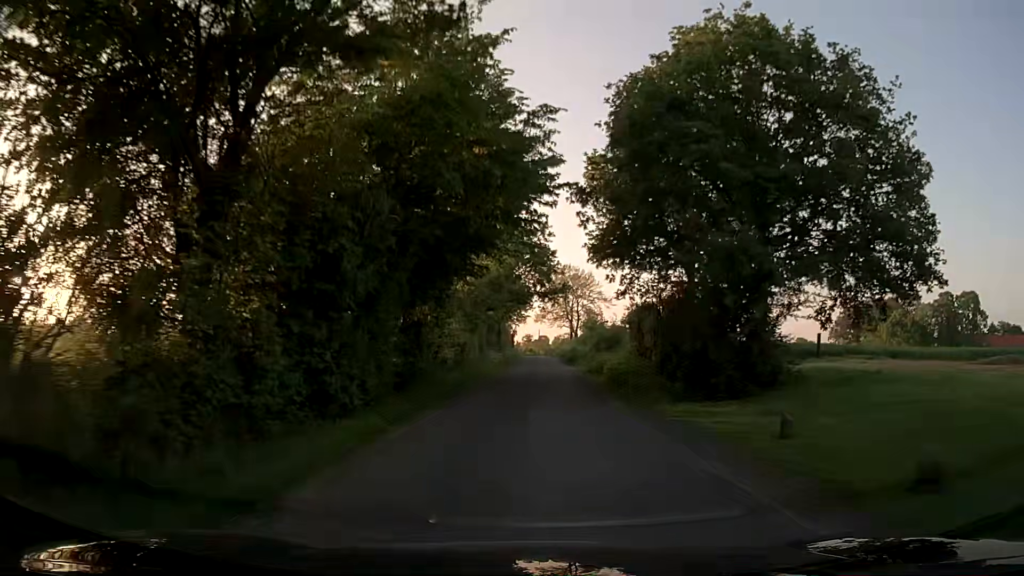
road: unclassified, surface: asphalt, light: Day
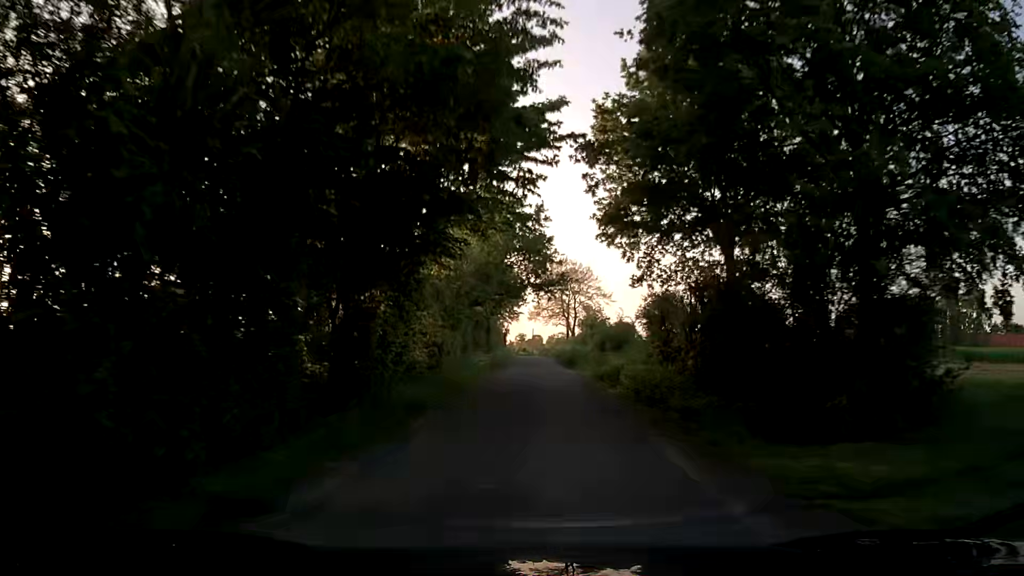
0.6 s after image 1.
(0.0, +7.0) m; +1°
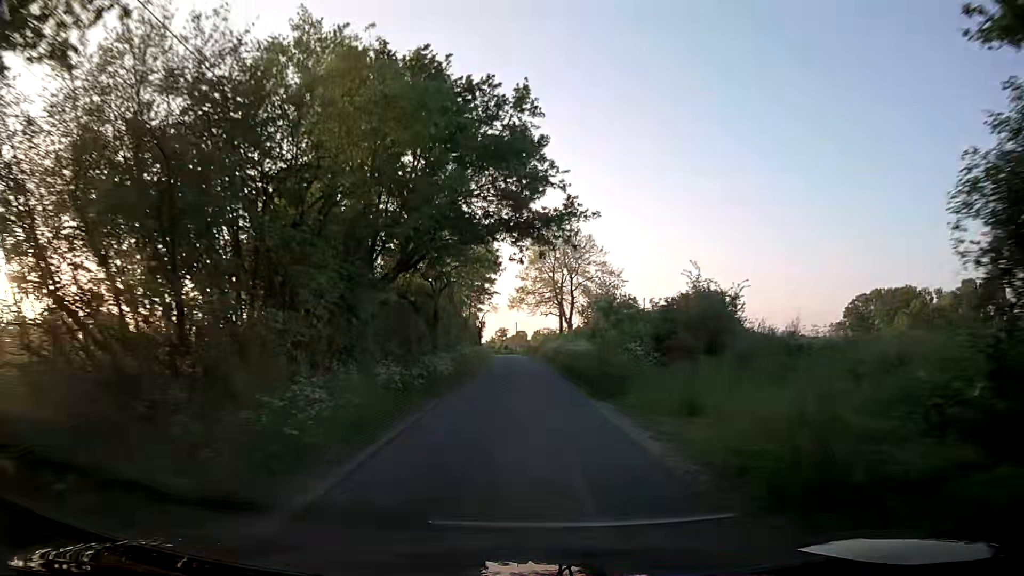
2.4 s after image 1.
(0.0, +23.3) m; 0°
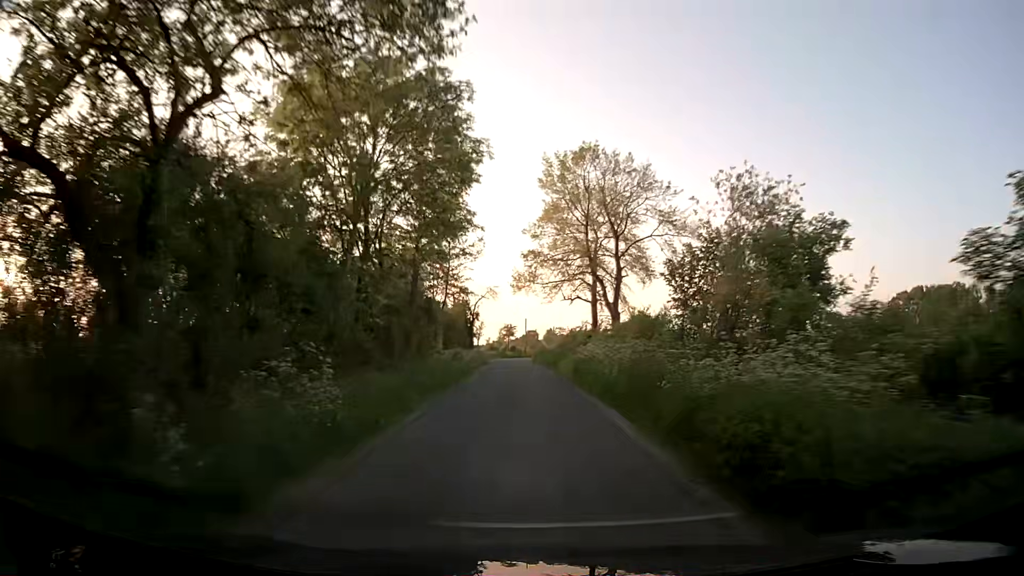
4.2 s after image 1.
(0.0, +26.0) m; 0°
